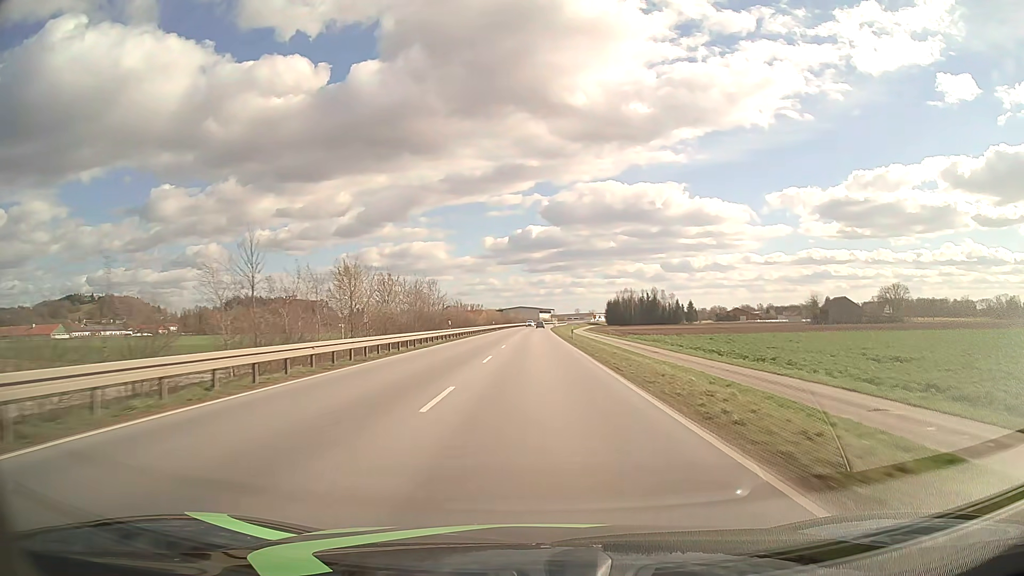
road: primary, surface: asphalt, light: Day
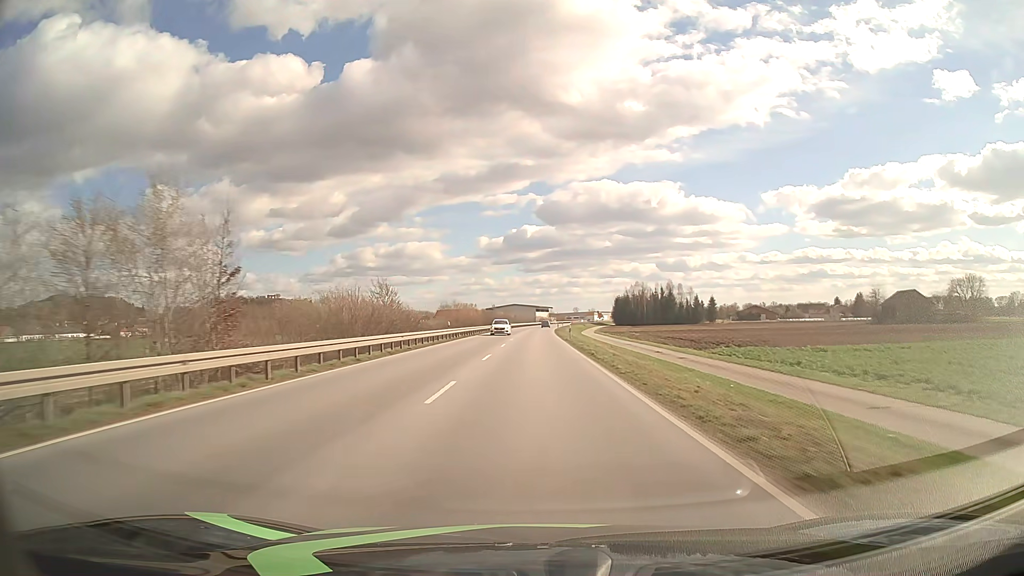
(+0.1, +47.3) m; 0°
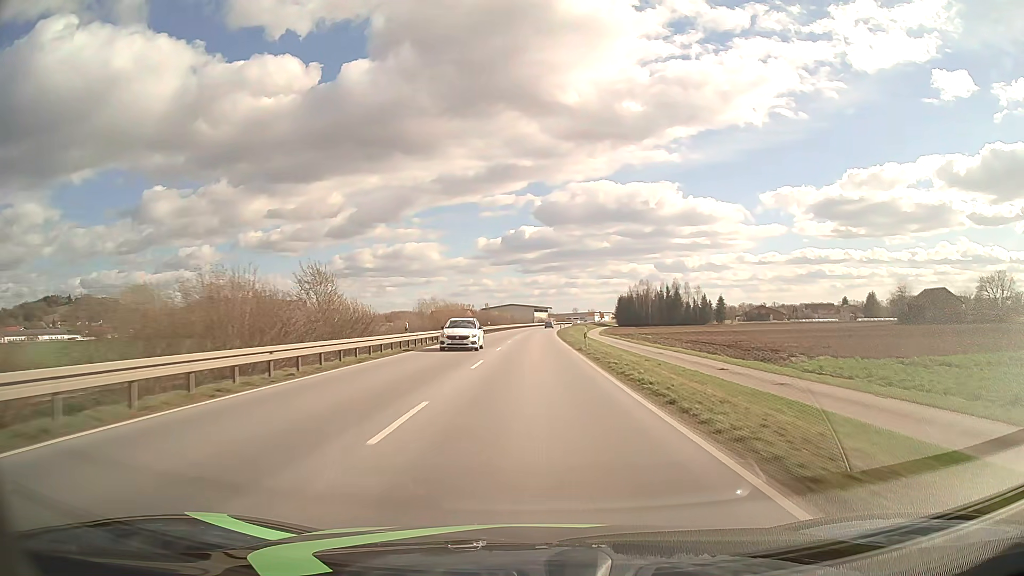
(0.0, +15.8) m; 0°
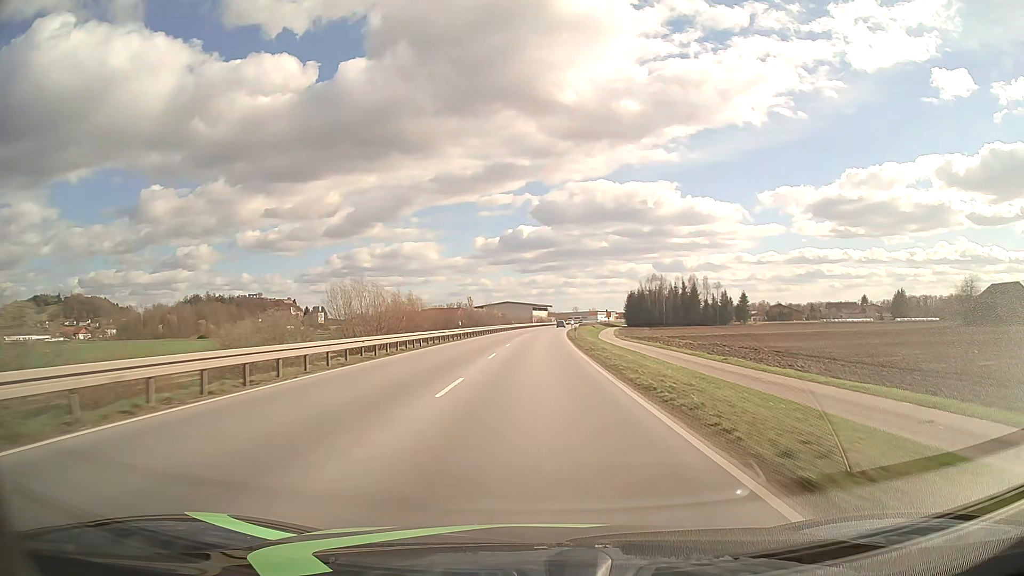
(0.0, +31.5) m; 0°
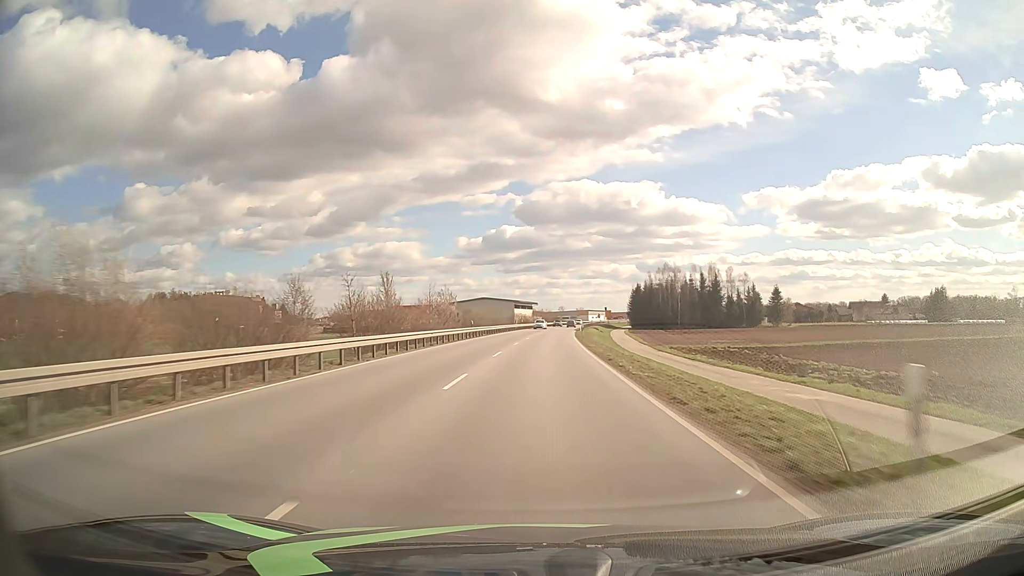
(+0.5, +47.4) m; +1°
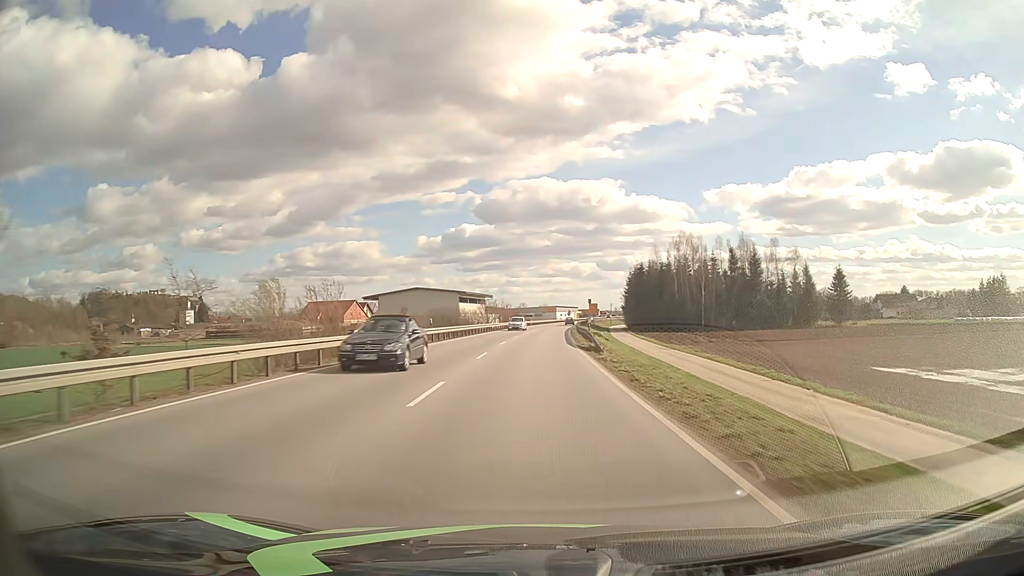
(+2.0, +62.8) m; +3°
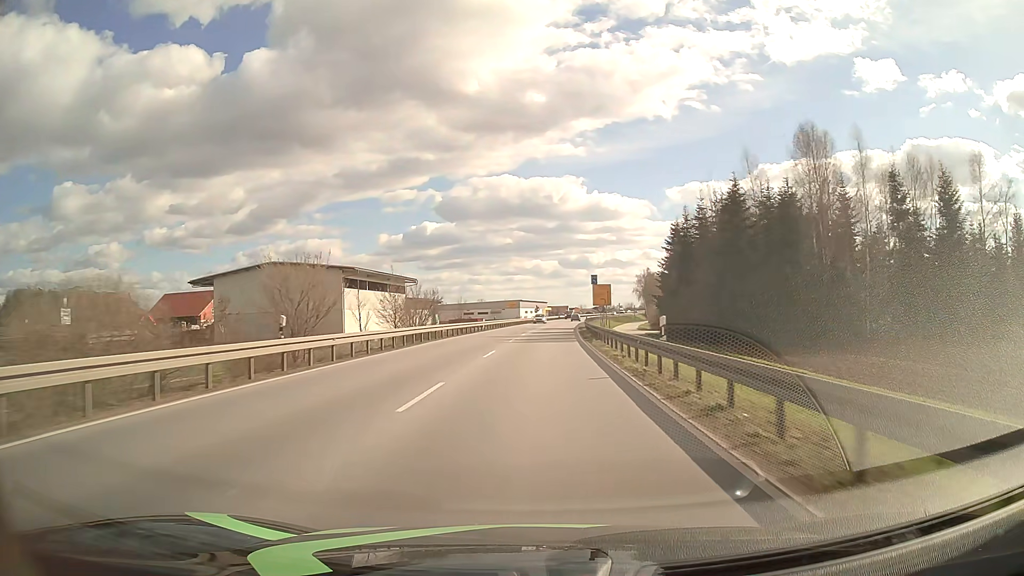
(+2.1, +73.2) m; +3°
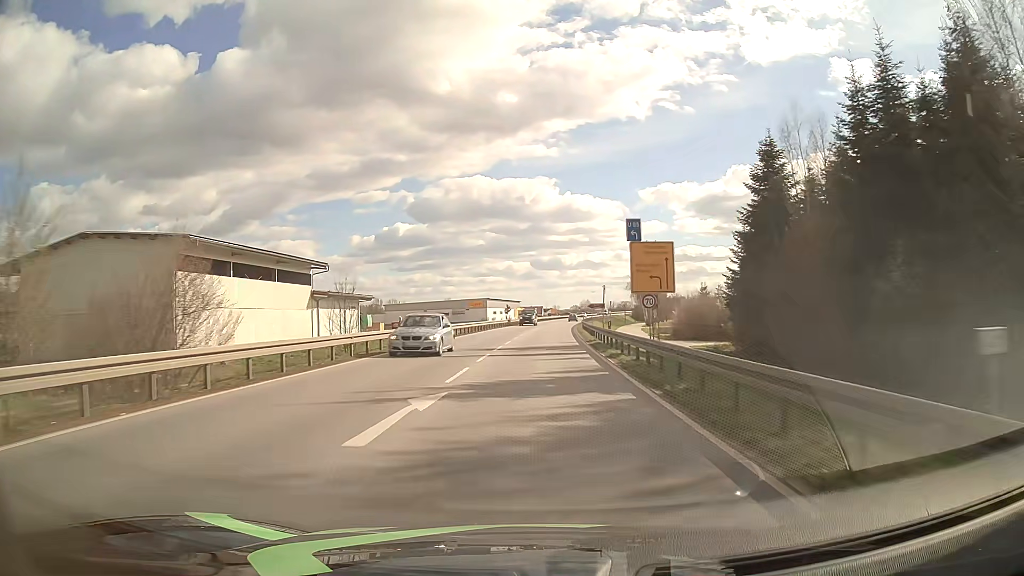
(+0.7, +37.7) m; +2°
(0, +10) (0, +20) (+1, +30) (+1, +40) (+1, +50) (+2, +60) (+2, +70) (+3, +80) (+4, +90) (+5, +100) m
